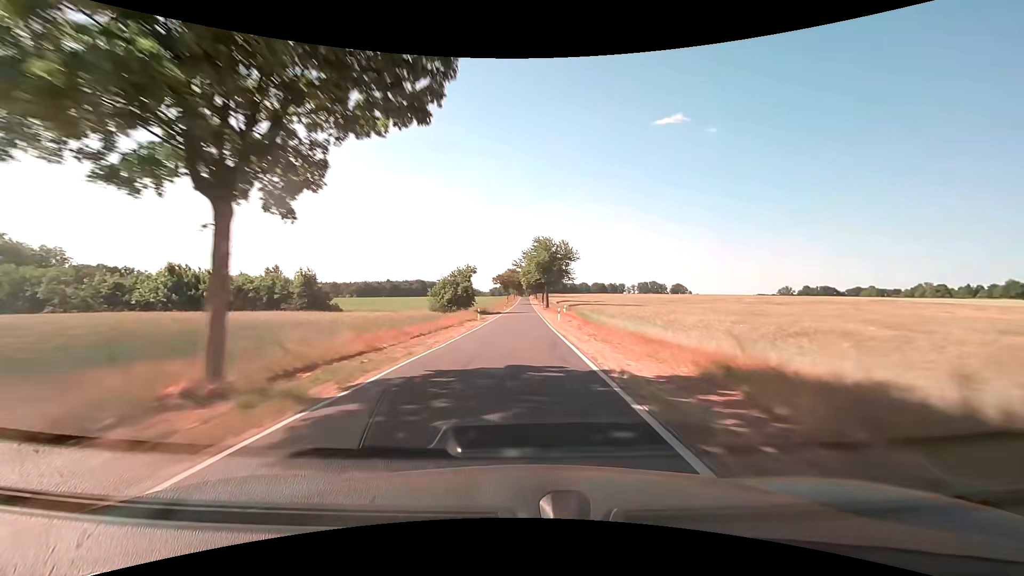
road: tertiary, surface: asphalt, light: Day
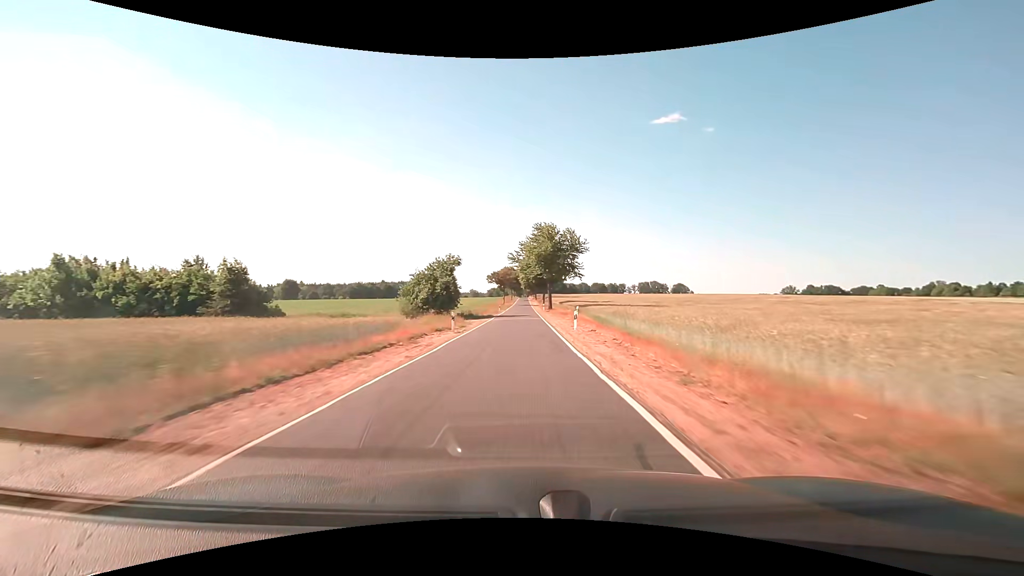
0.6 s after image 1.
(0.0, +14.3) m; 0°
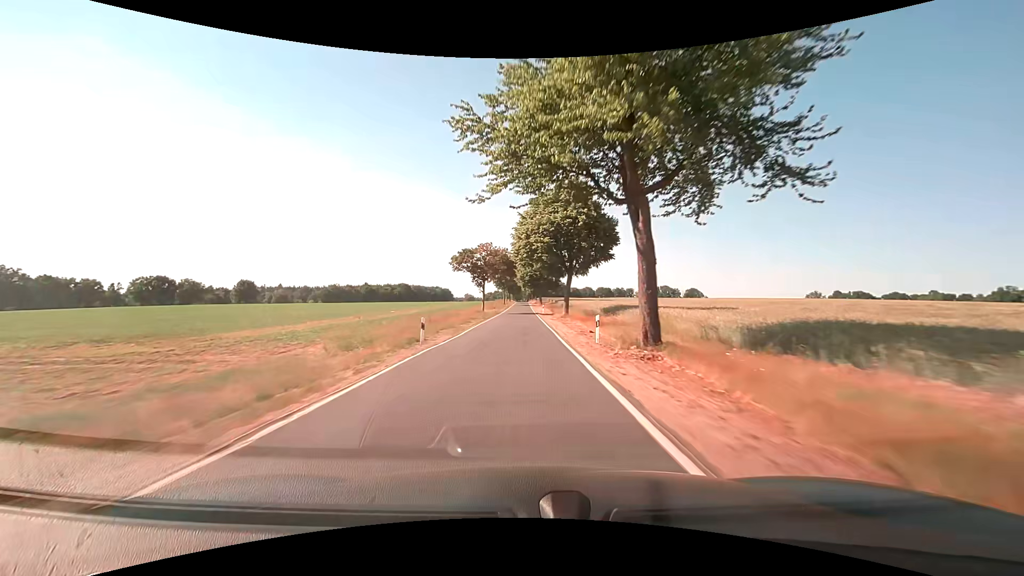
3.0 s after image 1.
(-0.2, +57.6) m; 0°
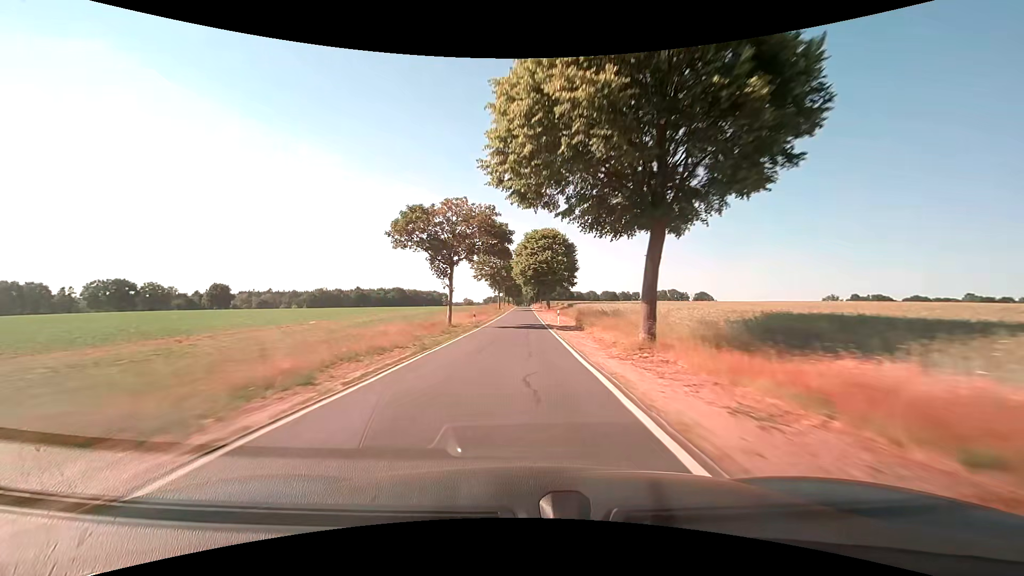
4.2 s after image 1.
(-0.1, +29.0) m; 0°
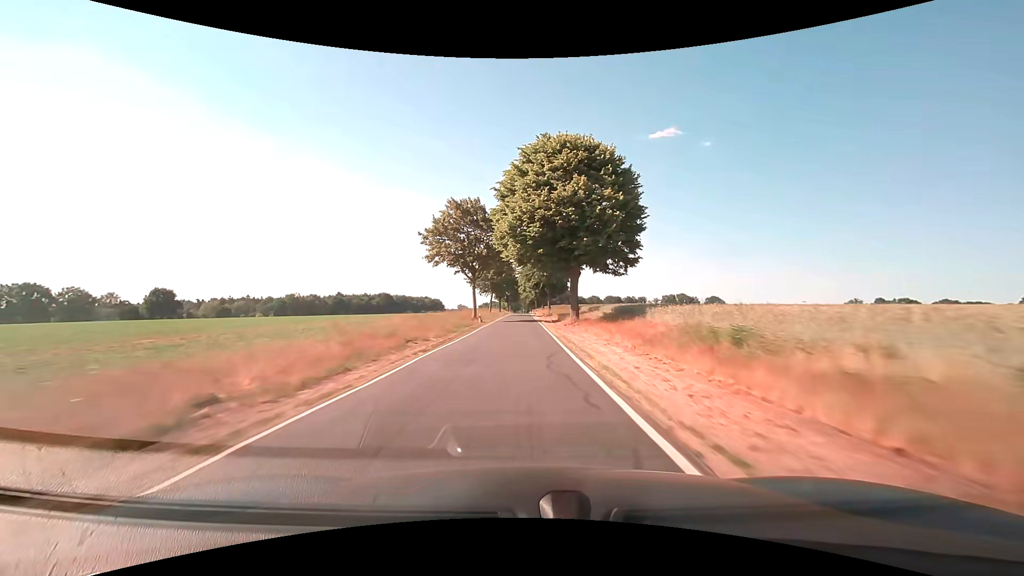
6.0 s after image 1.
(0.0, +43.4) m; 0°
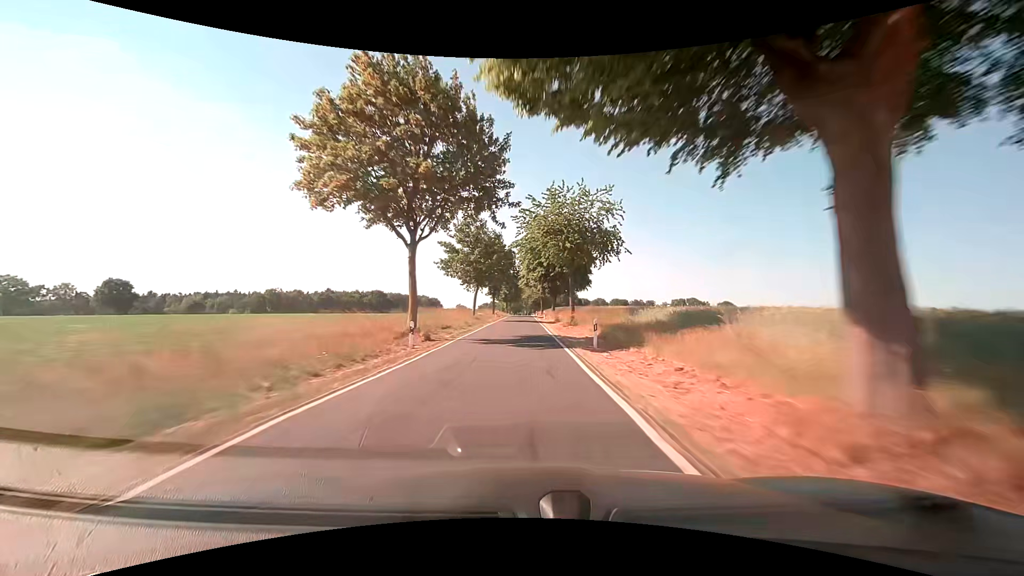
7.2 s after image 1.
(+0.1, +28.8) m; 0°
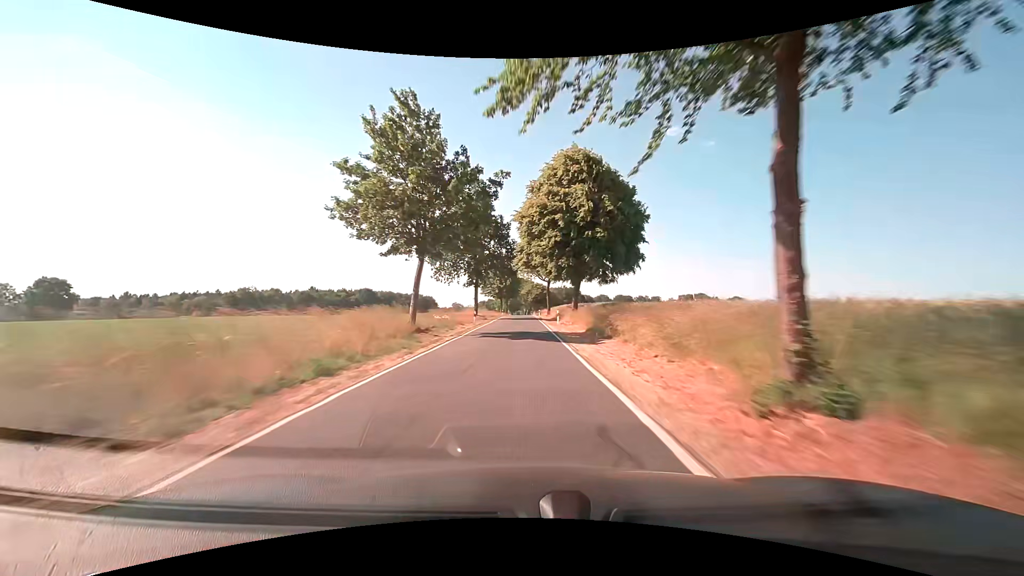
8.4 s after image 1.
(0.0, +28.6) m; 0°
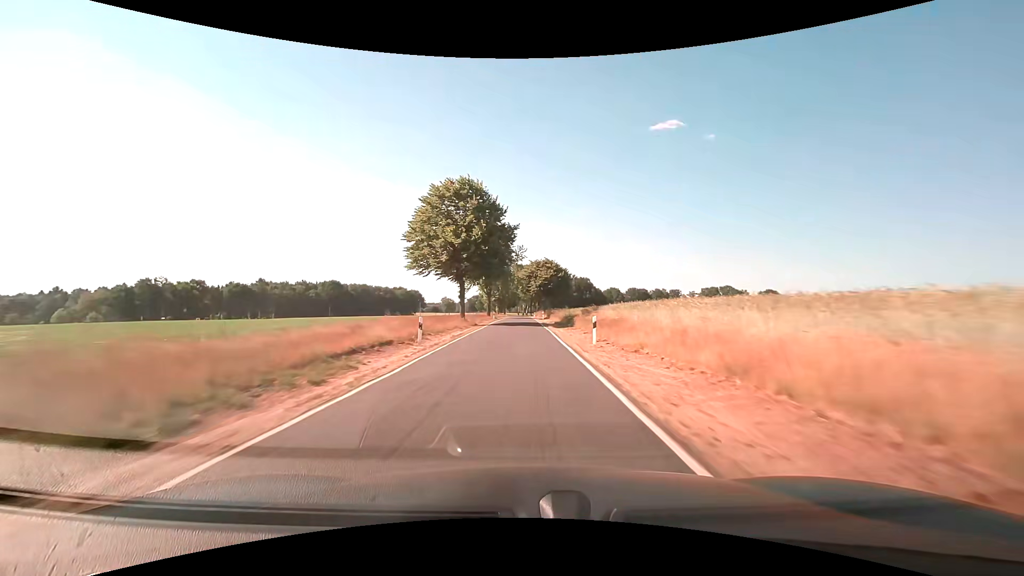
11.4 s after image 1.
(0.0, +71.0) m; 0°
(0, +10) (0, +20) (0, +30) (0, +40) (0, +50) (0, +60) (0, +70) (0, +80) (0, +90) (0, +100) m
